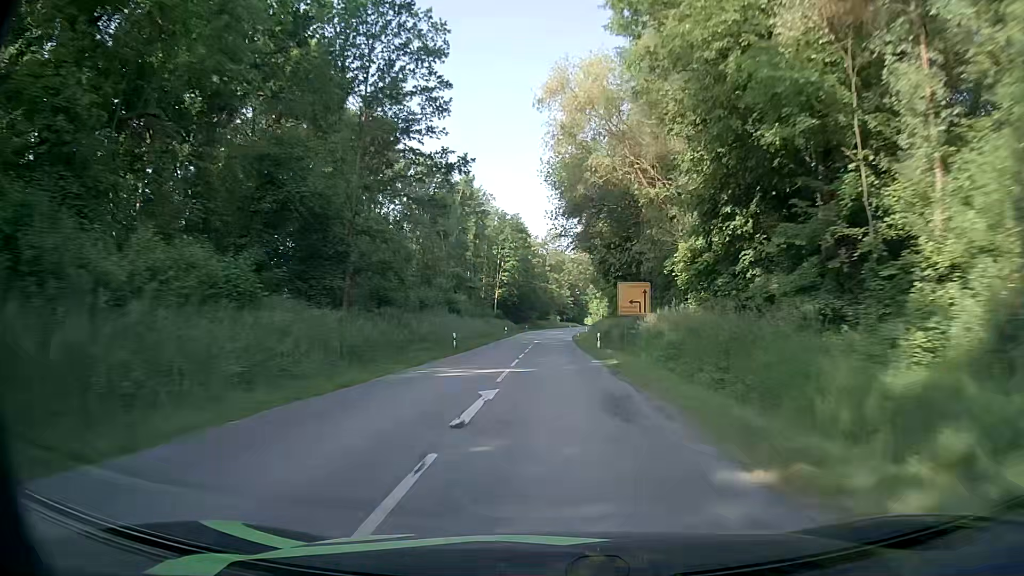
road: secondary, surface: asphalt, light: Day
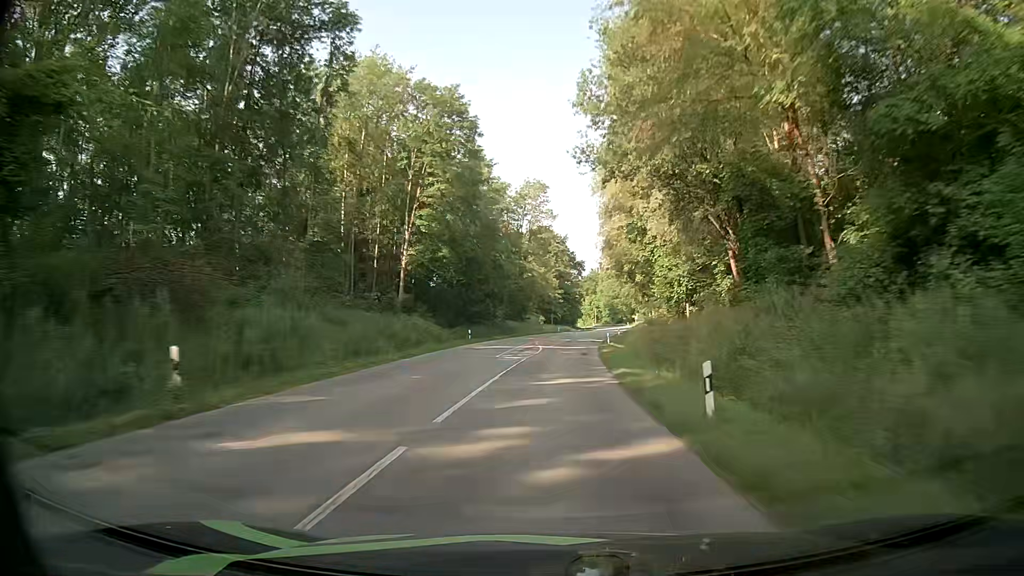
(+0.9, +67.7) m; +1°
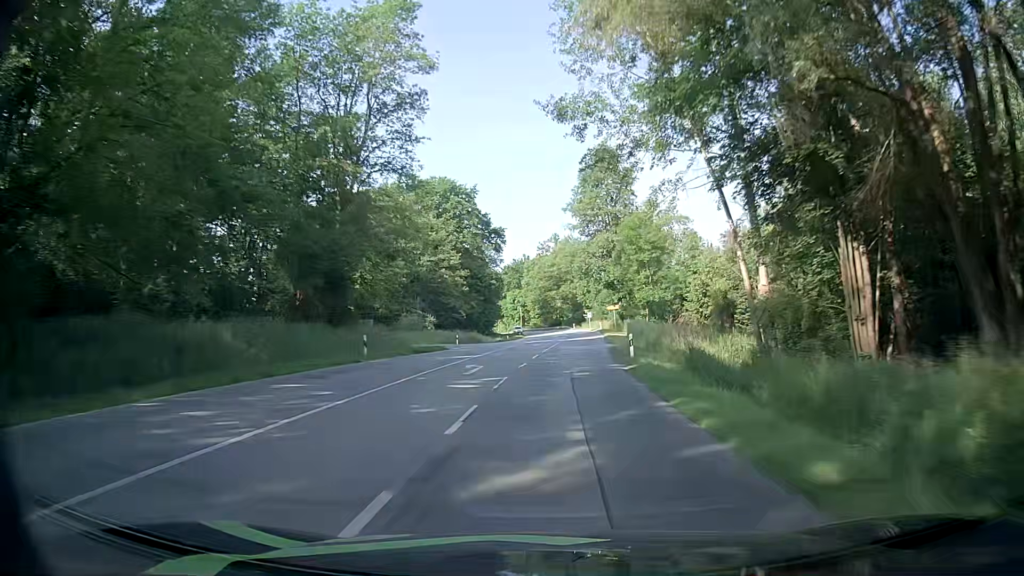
(+3.4, +67.4) m; +6°
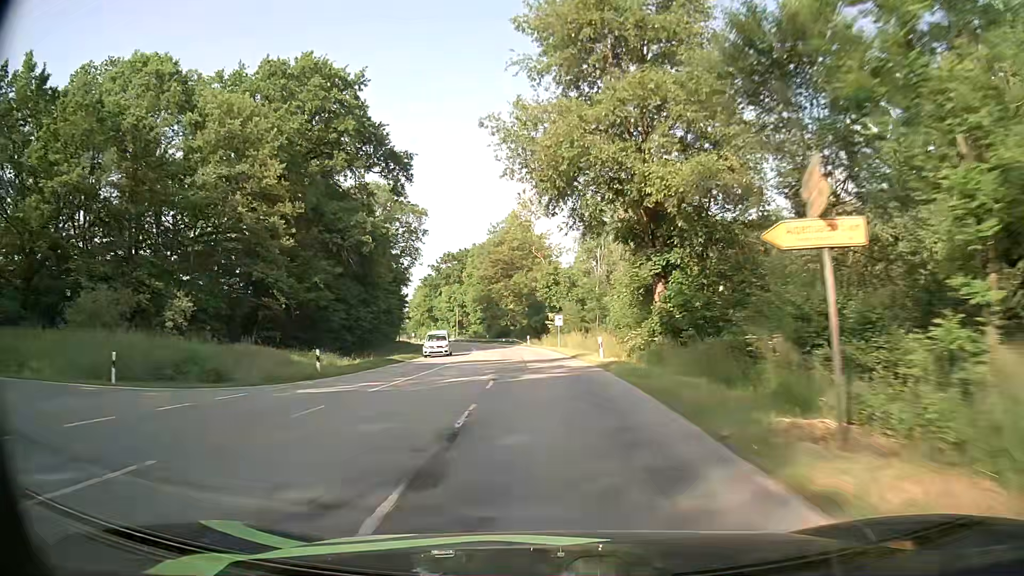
(+2.6, +53.2) m; +4°
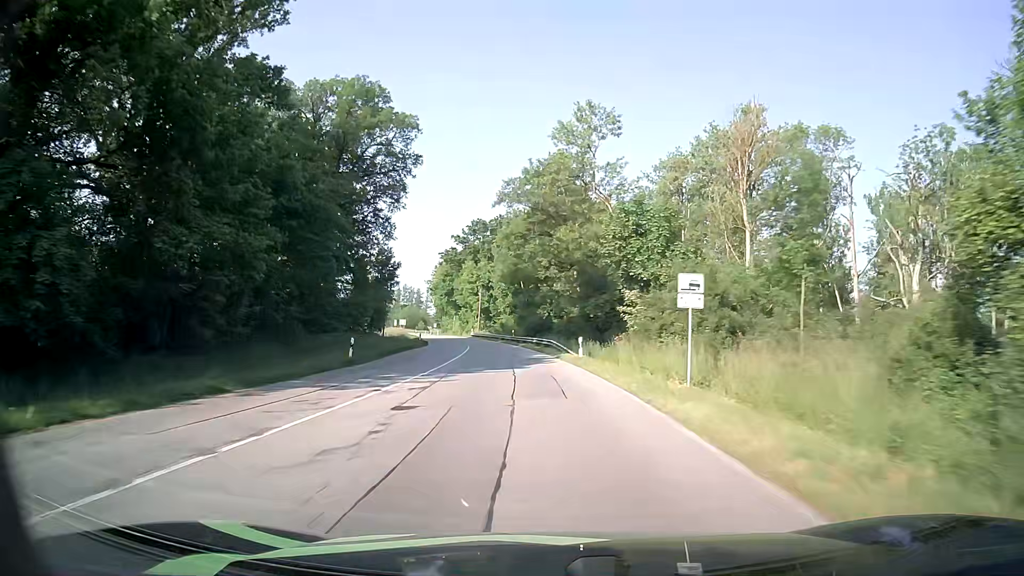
(-1.1, +39.6) m; -4°
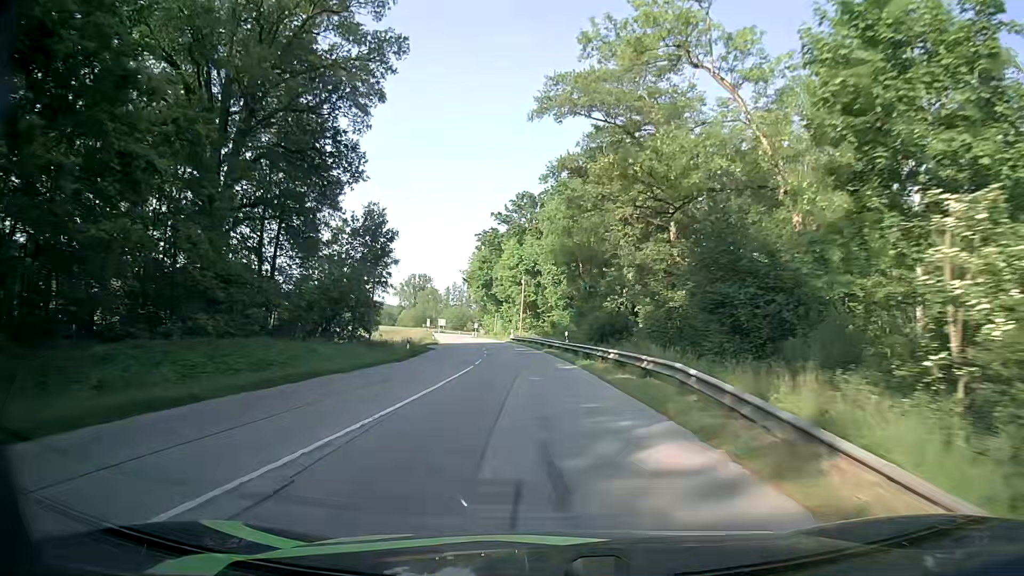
(-1.1, +26.7) m; -5°
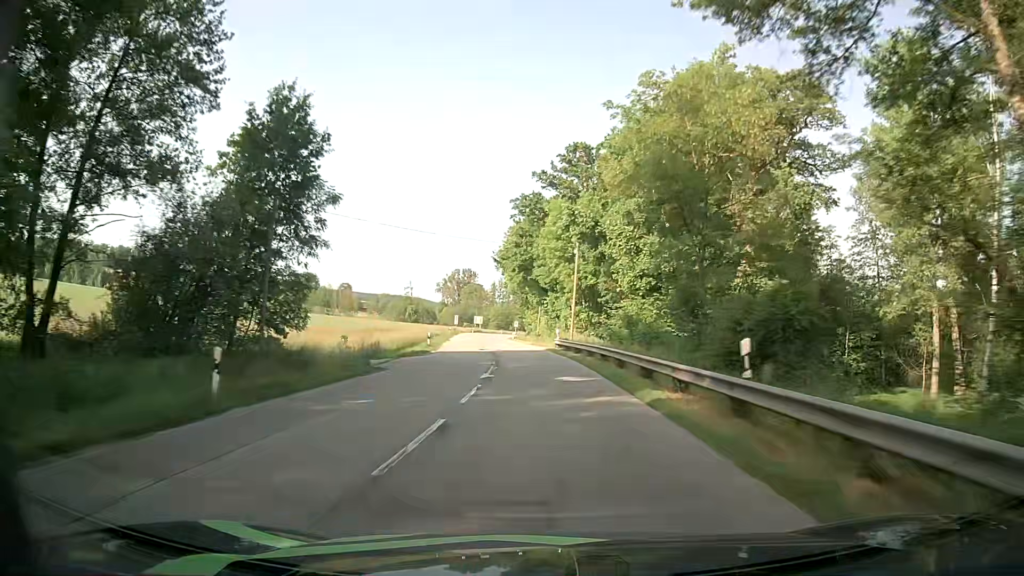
(-1.1, +26.9) m; -5°
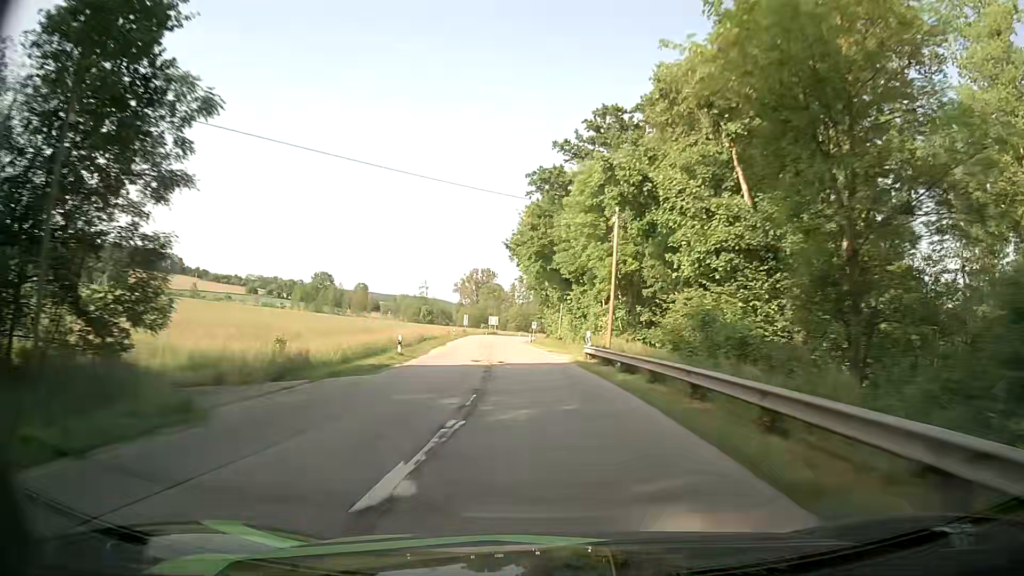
(-0.2, +13.5) m; -2°
(0, +10) (-1, +20) (-1, +30) (-2, +40) (-3, +50) (-3, +60) (-4, +70) (-5, +80) (-5, +90) (-5, +100) m
